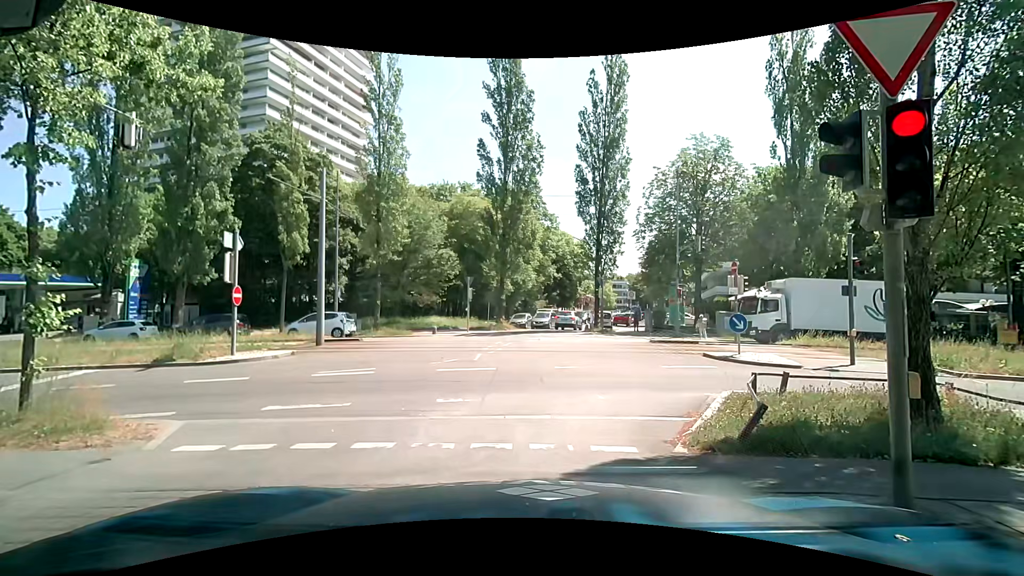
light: Day
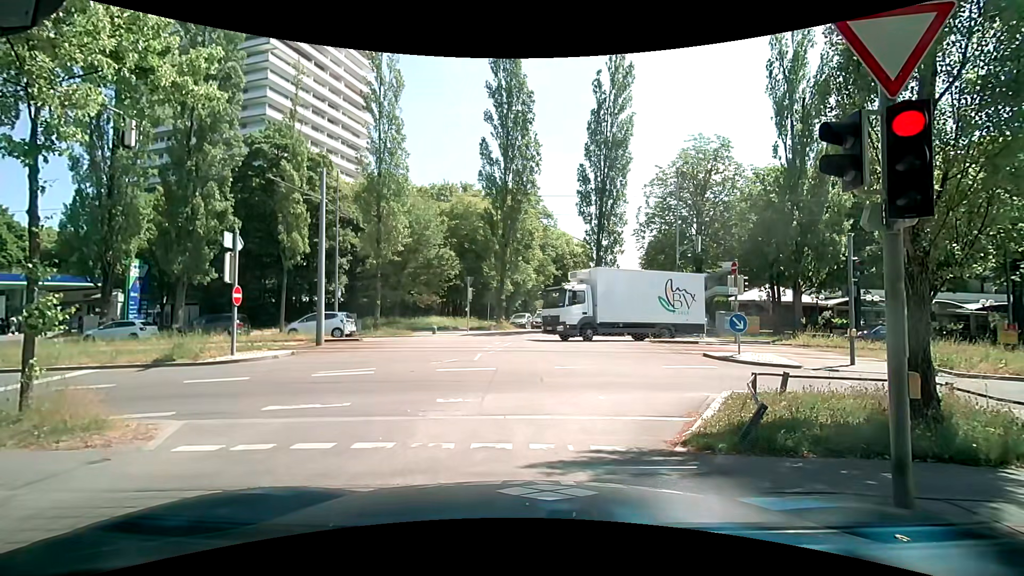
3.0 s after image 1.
(0.0, 0.0) m; 0°
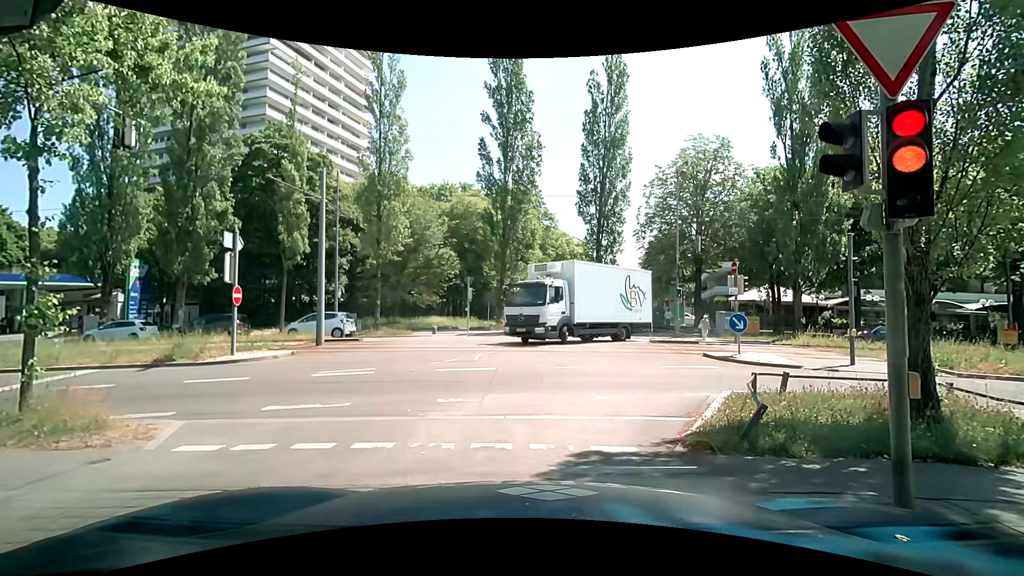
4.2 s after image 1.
(0.0, 0.0) m; 0°
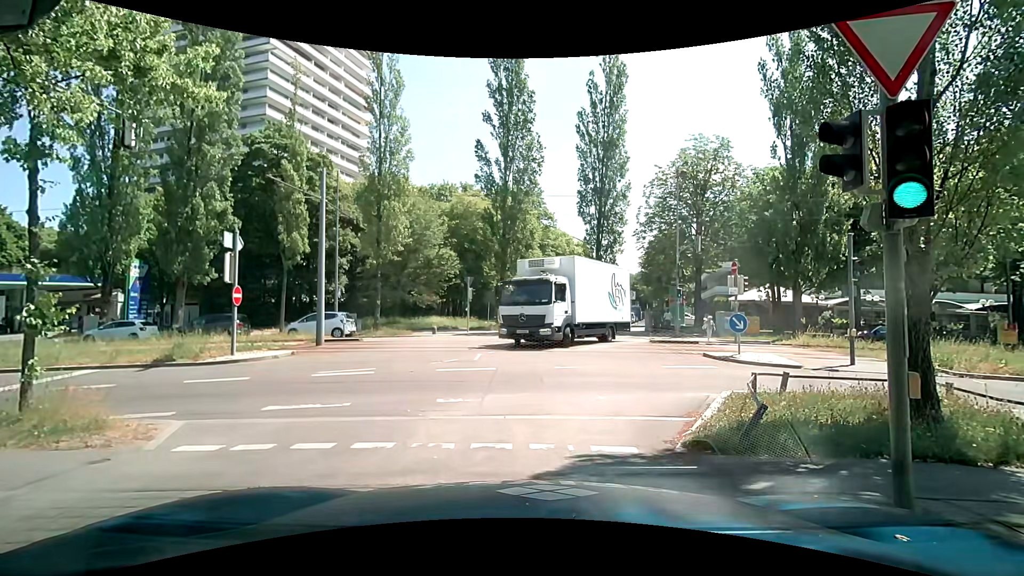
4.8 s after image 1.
(0.0, 0.0) m; 0°
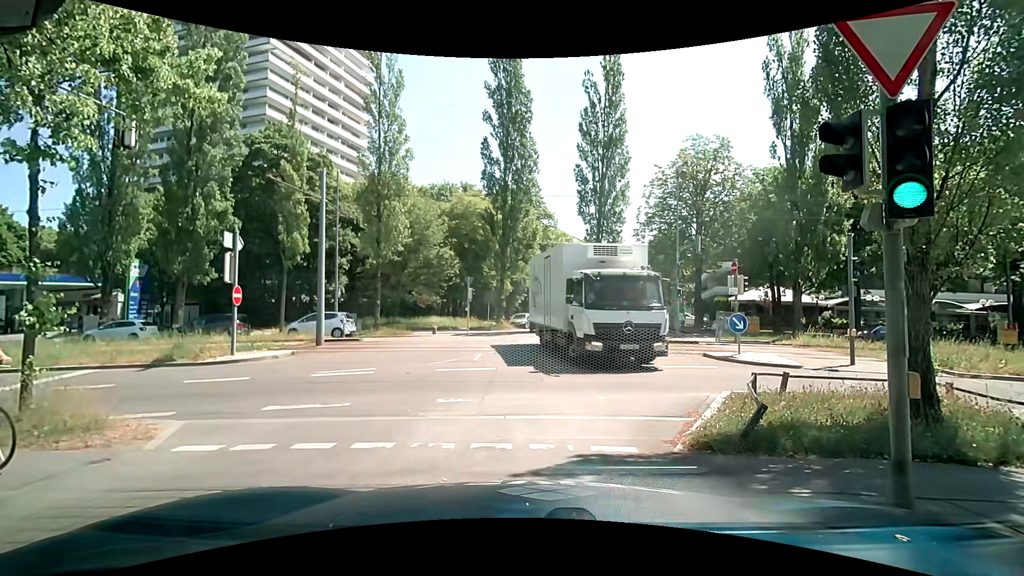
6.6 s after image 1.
(0.0, 0.0) m; 0°
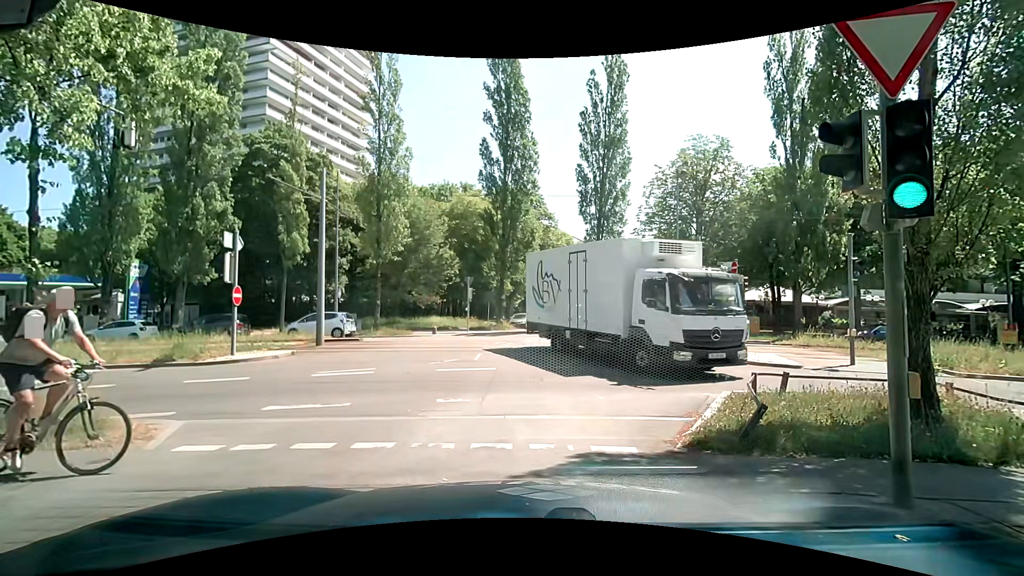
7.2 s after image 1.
(0.0, 0.0) m; 0°
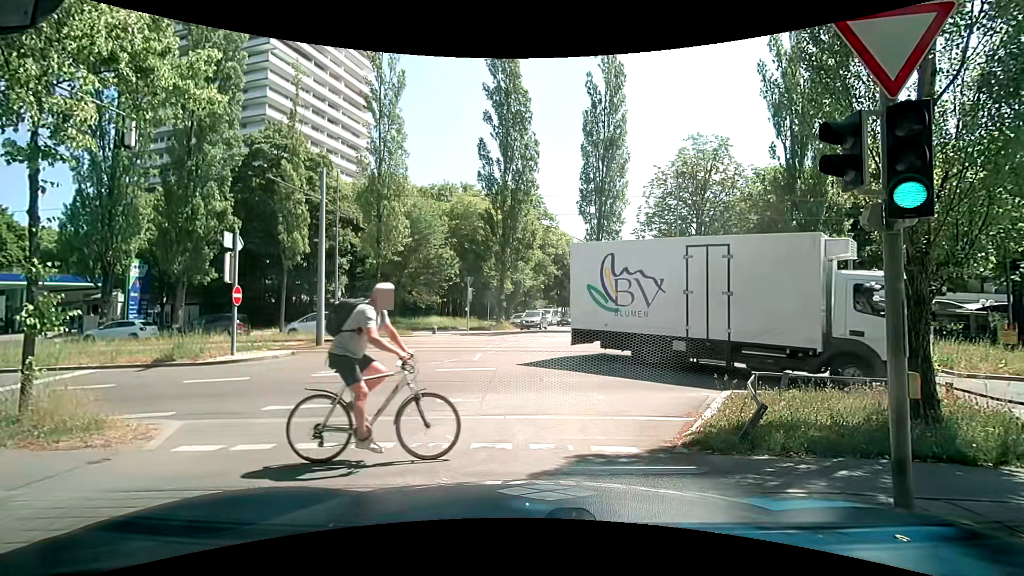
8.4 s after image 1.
(0.0, 0.0) m; 0°
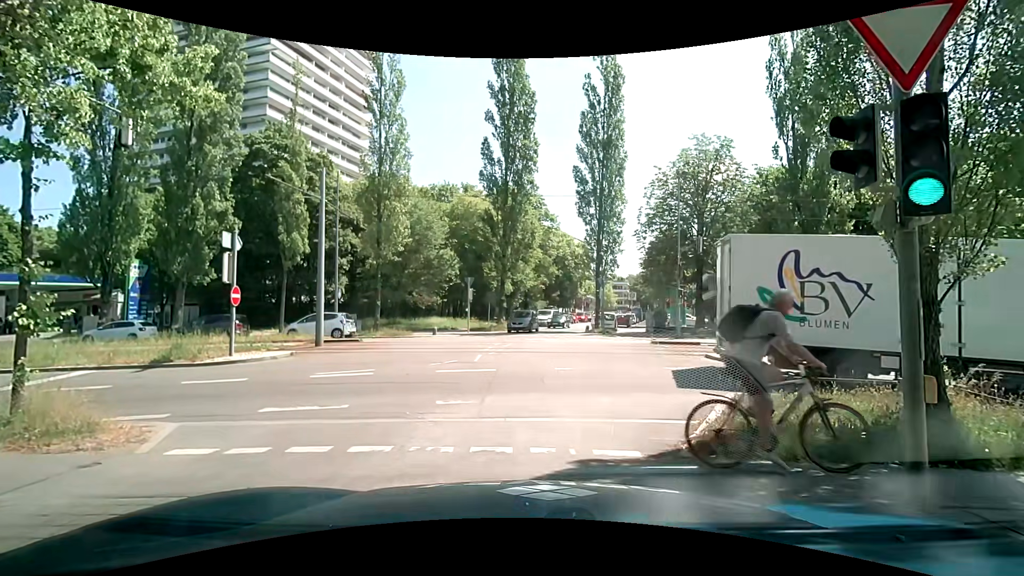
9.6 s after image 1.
(0.0, +0.1) m; 0°
